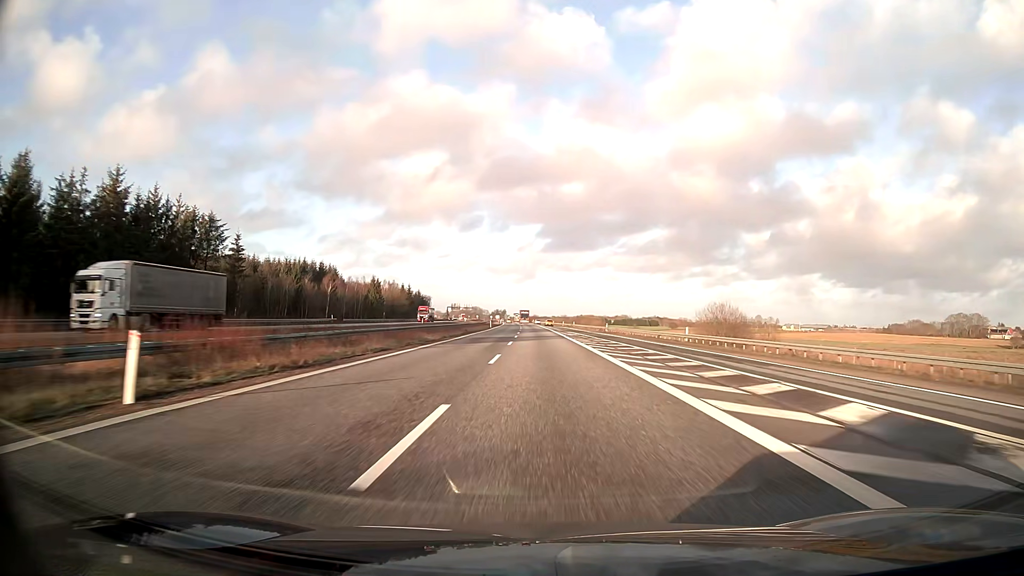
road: motorway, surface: asphalt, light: Day
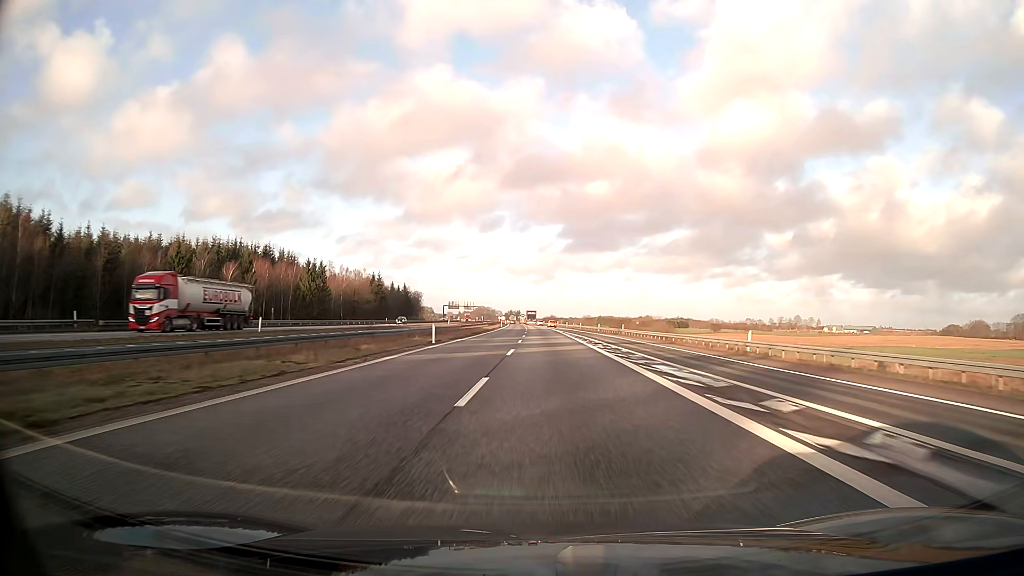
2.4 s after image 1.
(-0.7, +69.8) m; -1°
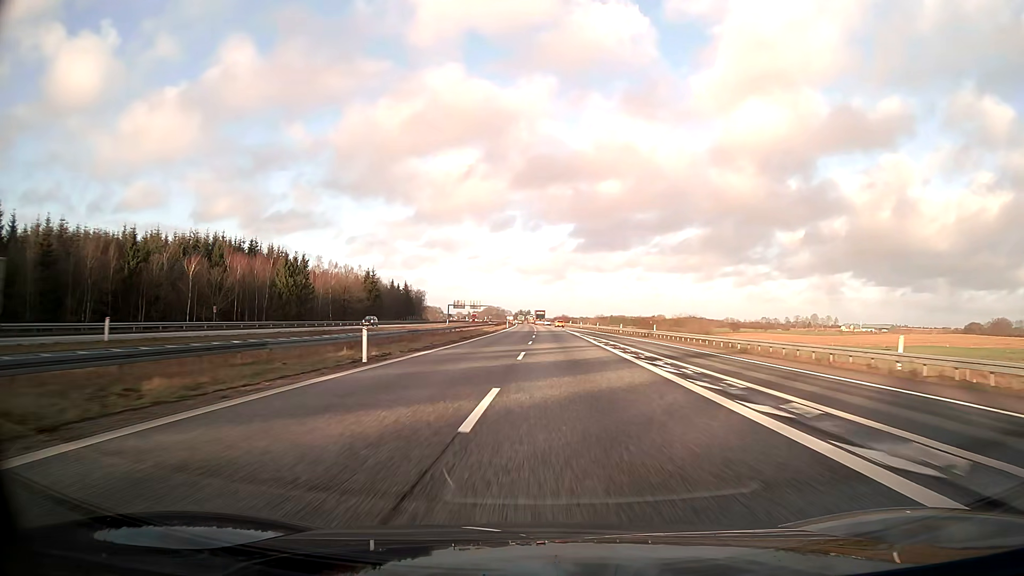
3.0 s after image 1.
(-0.1, +17.4) m; -1°
(0, +10) (0, +20) (0, +30) (-1, +40) (-1, +50) (-1, +60) (-2, +70) (-2, +80) (-2, +90) (-3, +100) m
